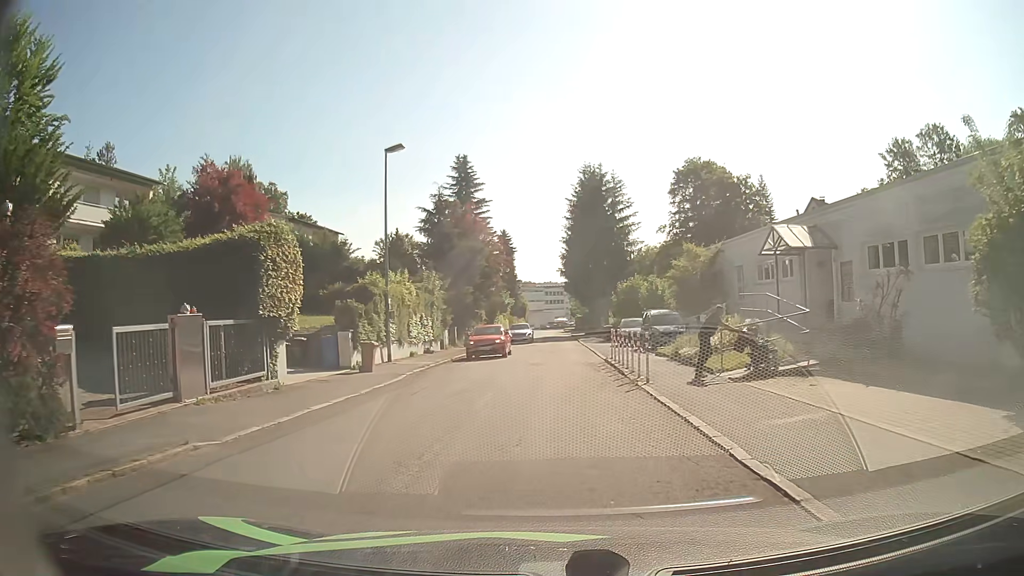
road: residential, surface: asphalt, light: Day
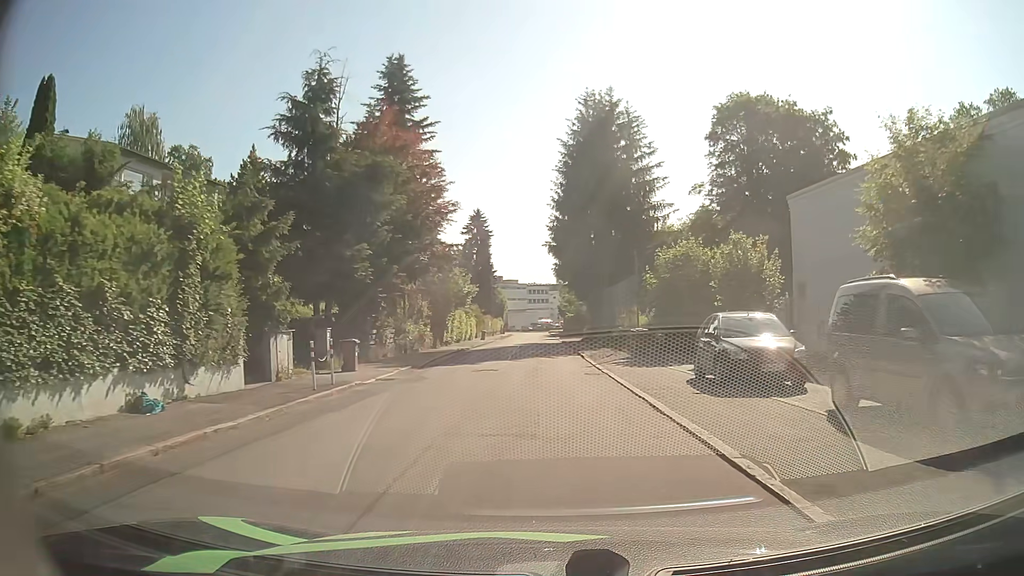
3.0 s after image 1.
(+0.1, +23.8) m; +1°
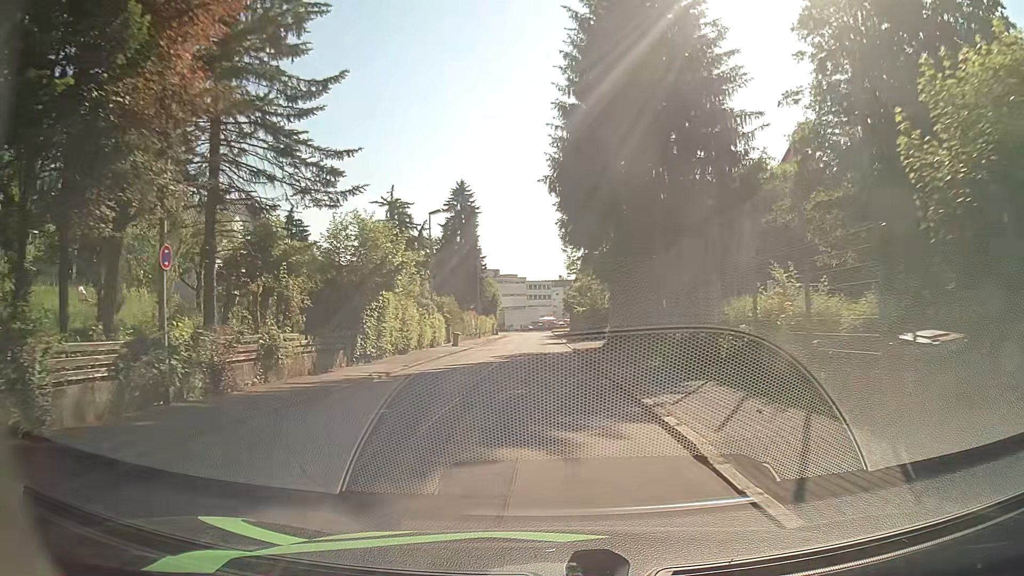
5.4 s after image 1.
(+0.2, +21.0) m; +1°
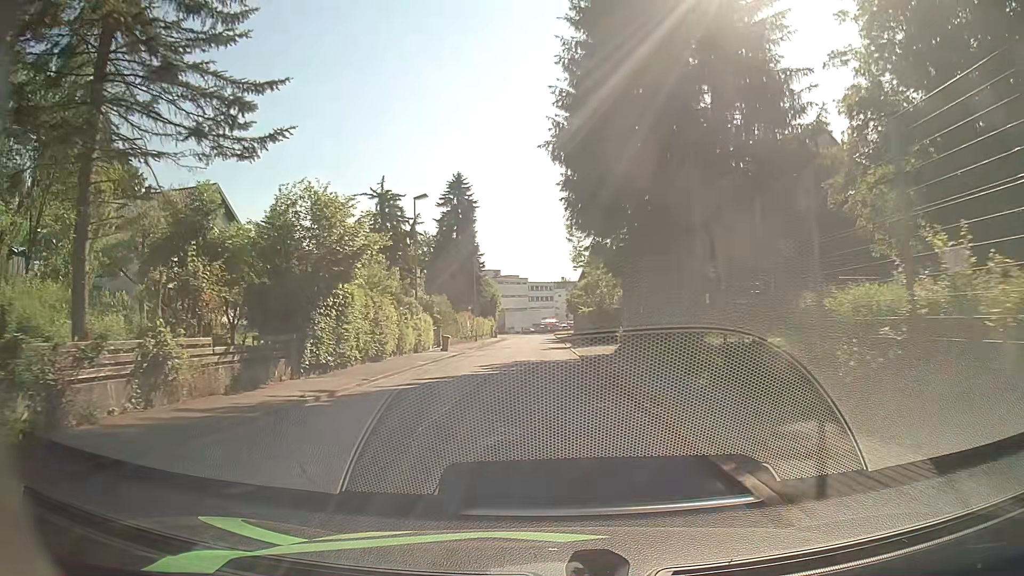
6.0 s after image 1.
(0.0, +5.5) m; -1°
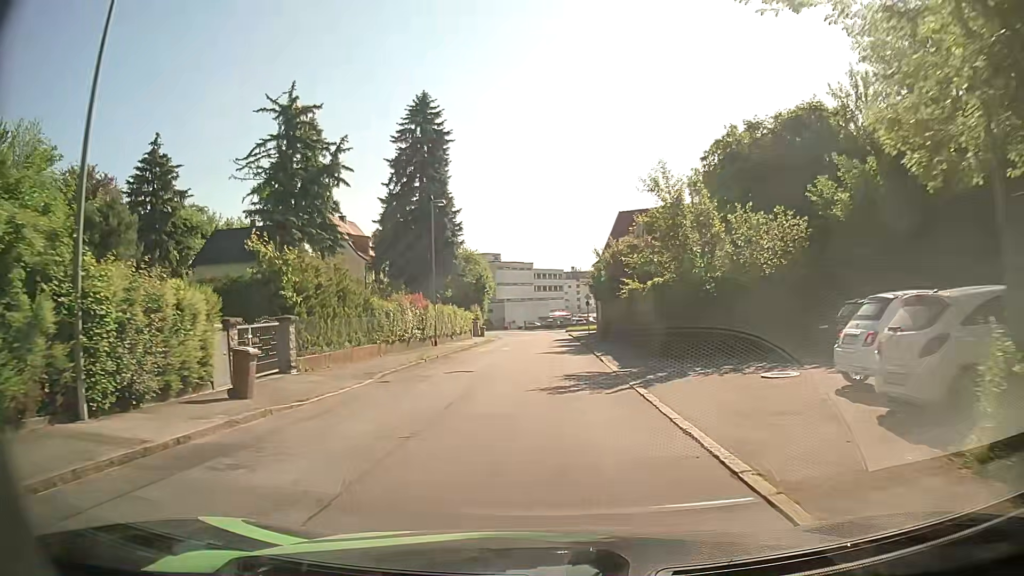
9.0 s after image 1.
(-0.1, +27.3) m; -1°
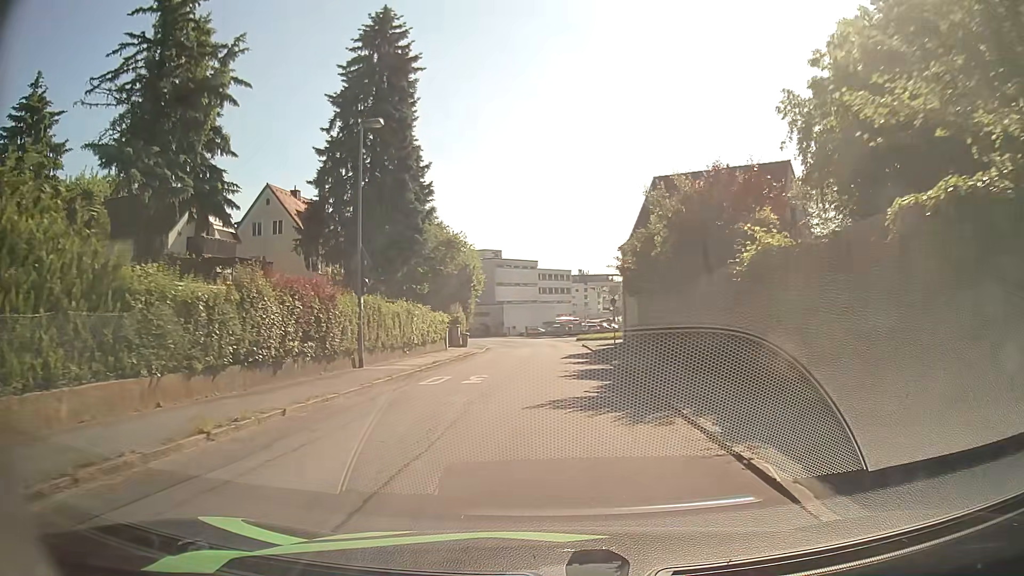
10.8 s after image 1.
(0.0, +16.3) m; 0°
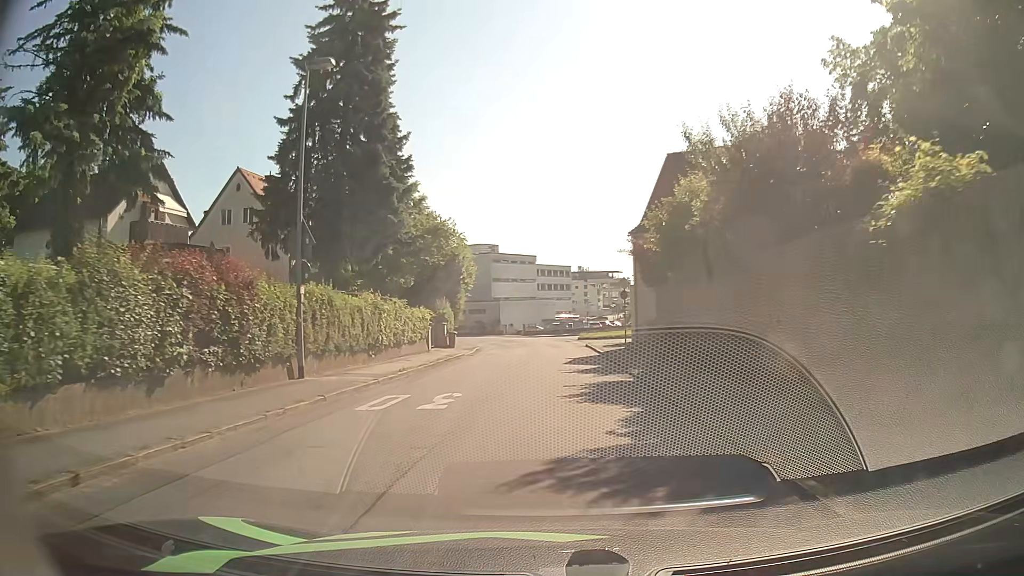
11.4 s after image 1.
(0.0, +5.4) m; 0°
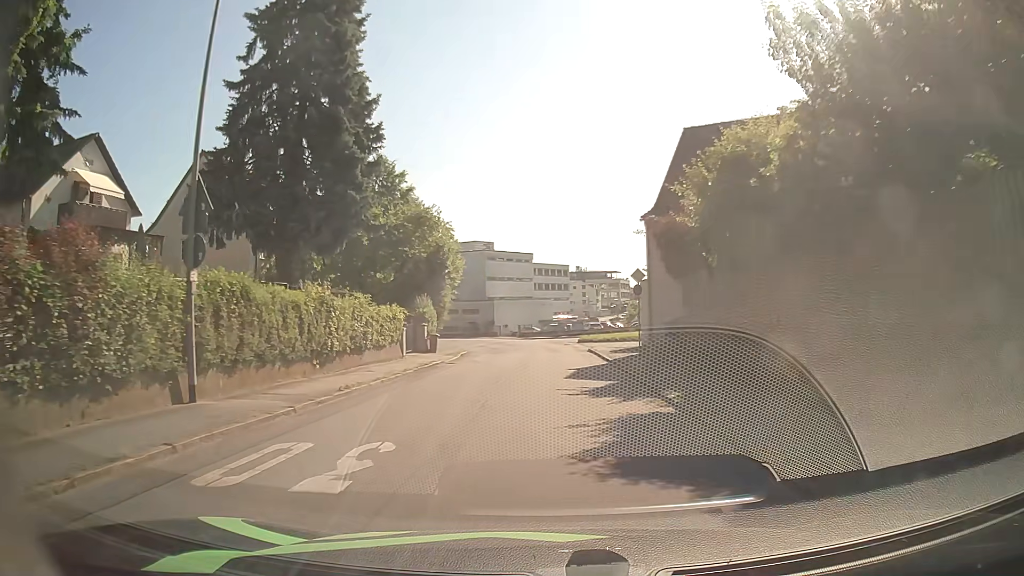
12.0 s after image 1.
(0.0, +5.4) m; +1°
(0, +10) (0, +20) (0, +30) (0, +40) (-1, +50) (-3, +60) (-5, +69) (-9, +79) (-13, +88) (-19, +96) m
